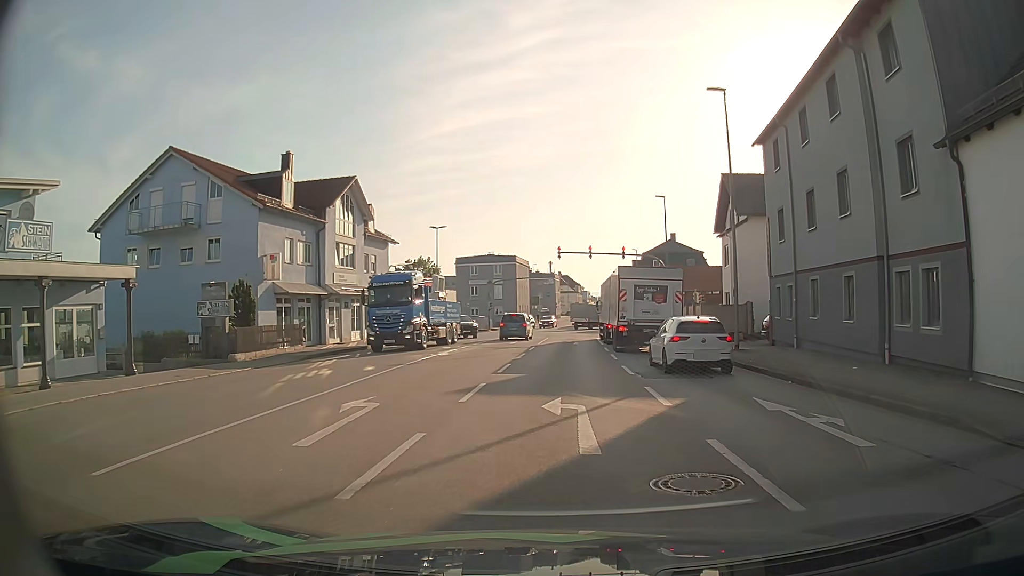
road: tertiary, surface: asphalt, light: Day
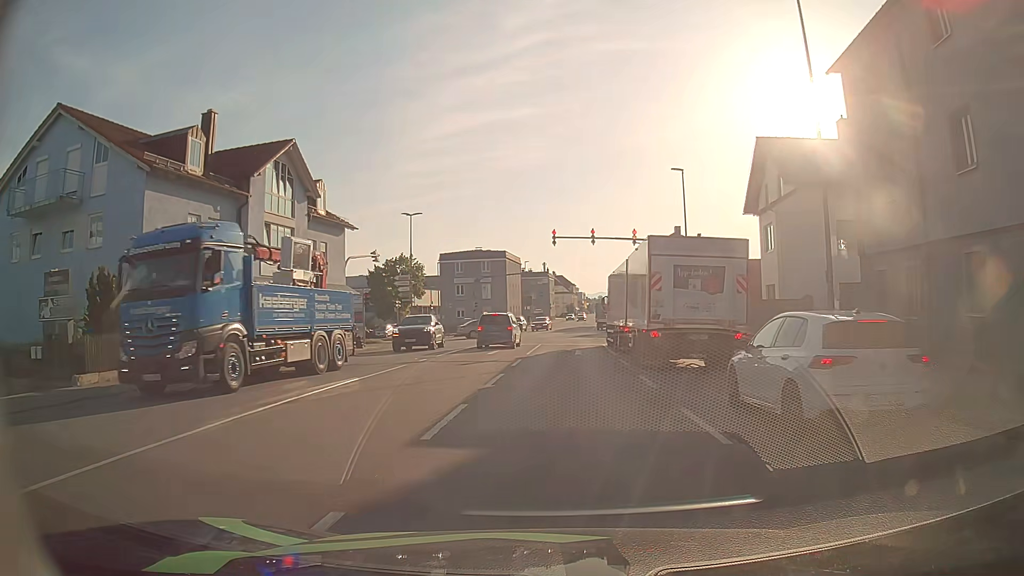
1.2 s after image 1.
(+0.2, +9.4) m; +2°
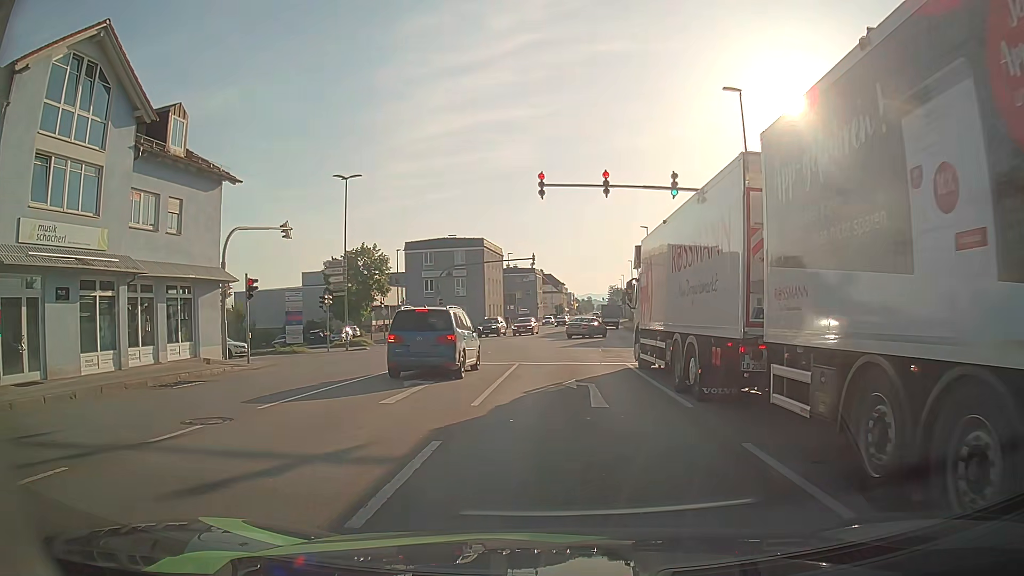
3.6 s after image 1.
(0.0, +15.0) m; +1°
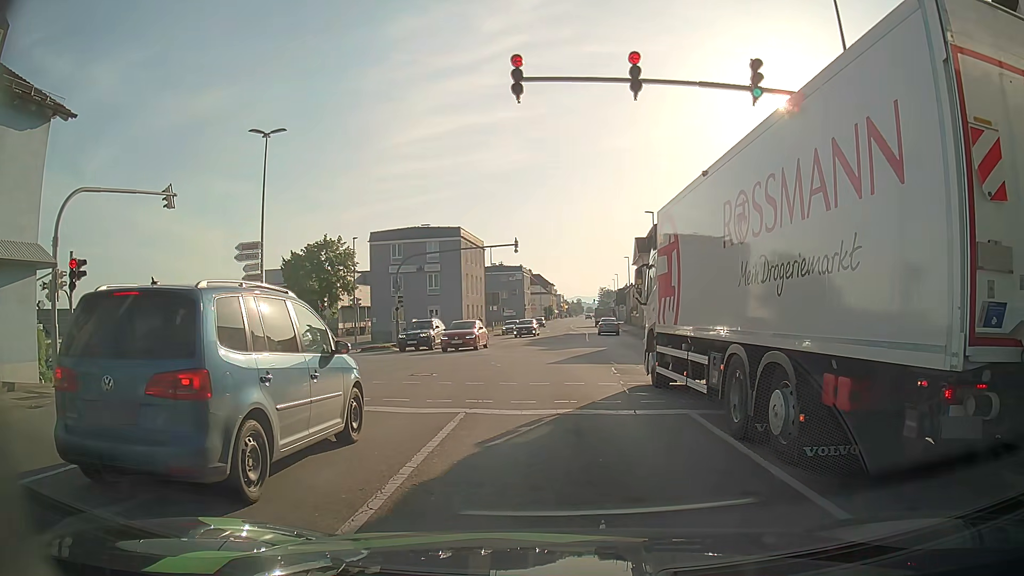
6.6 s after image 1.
(+0.1, +10.4) m; +1°
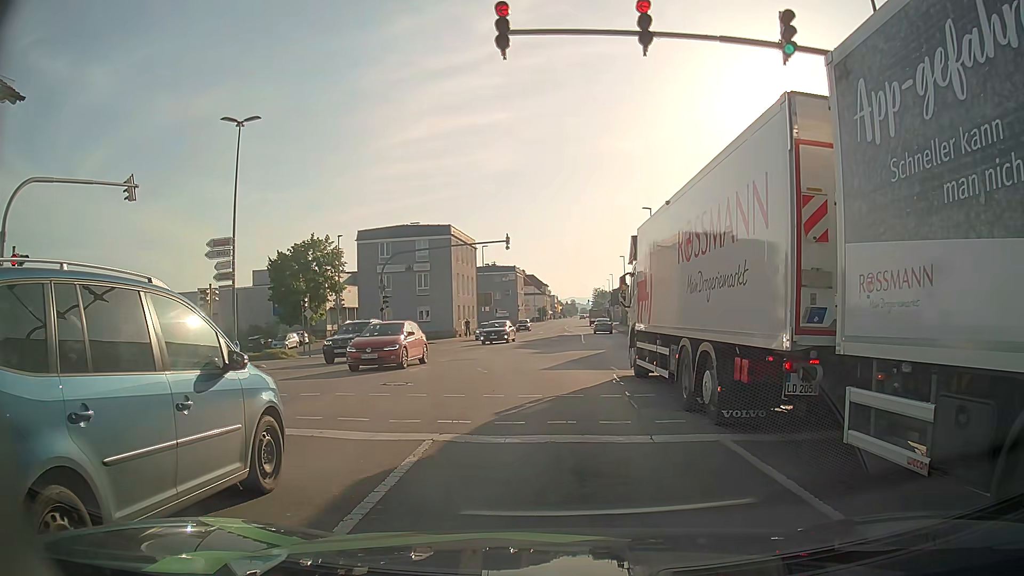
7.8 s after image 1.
(0.0, +2.2) m; +2°
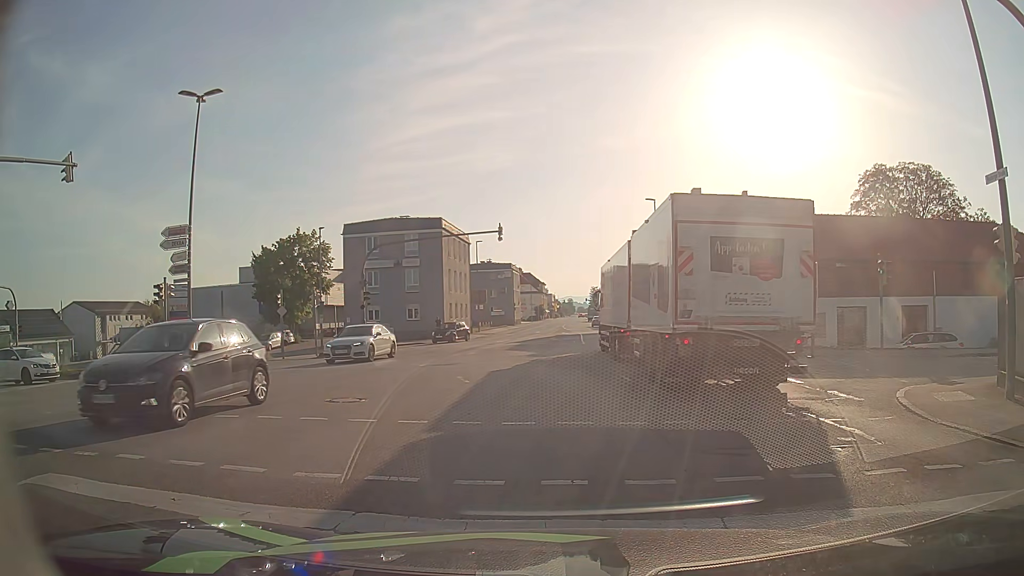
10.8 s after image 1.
(0.0, +3.4) m; 0°
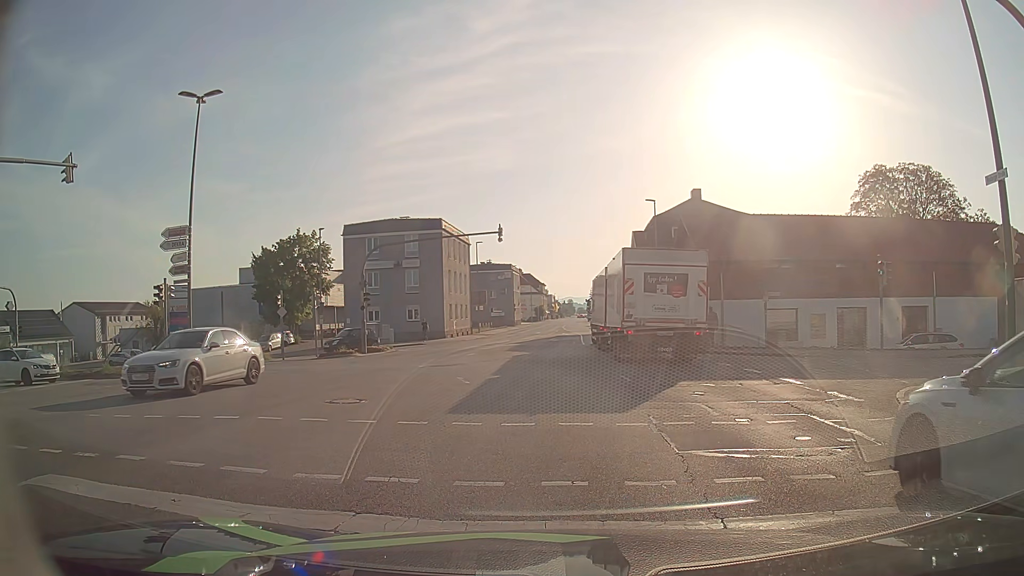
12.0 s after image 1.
(0.0, +0.1) m; 0°
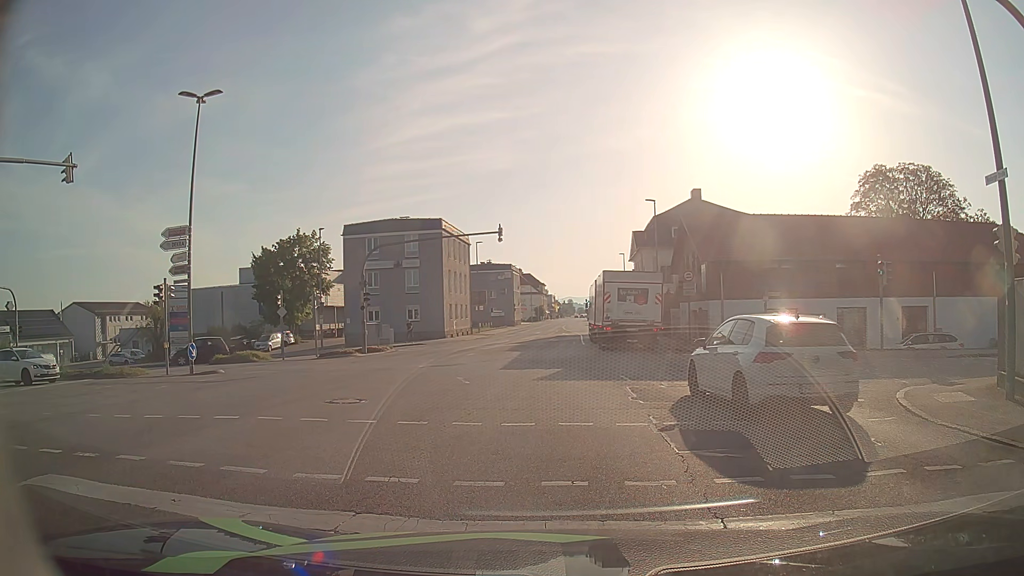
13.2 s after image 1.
(0.0, 0.0) m; 0°
(0, +10) (-1, +20) (-6, +28) (-16, +31) (-26, +30) (-36, +30) (-46, +29) (-56, +29) (-66, +29) (-76, +30) m
